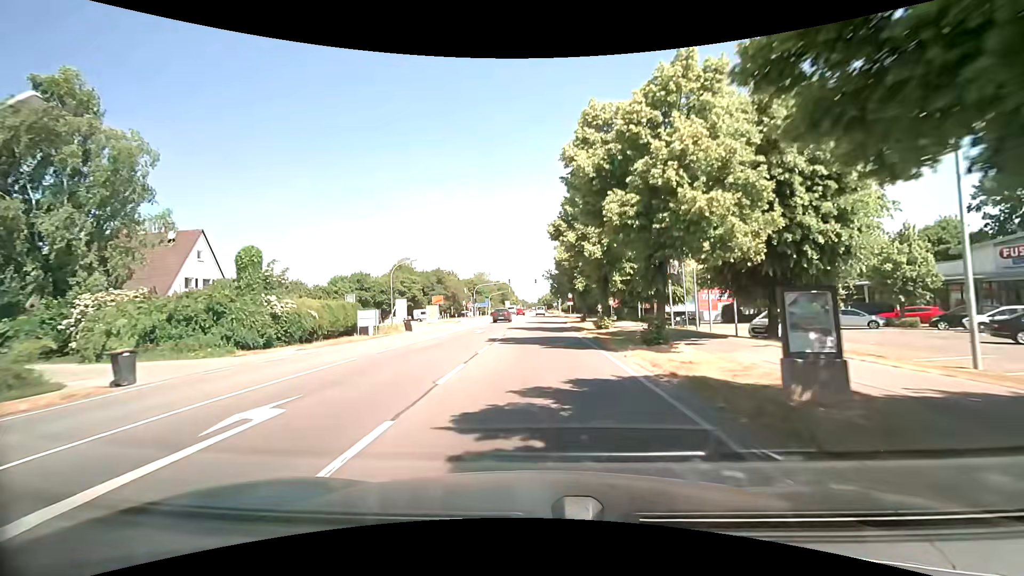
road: secondary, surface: asphalt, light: Day
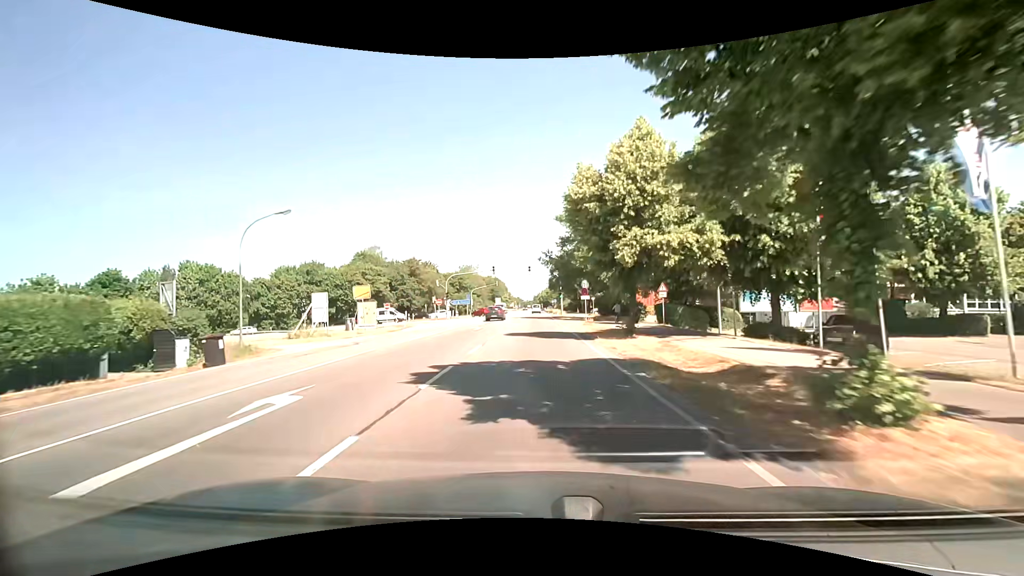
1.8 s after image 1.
(+0.2, +24.6) m; 0°
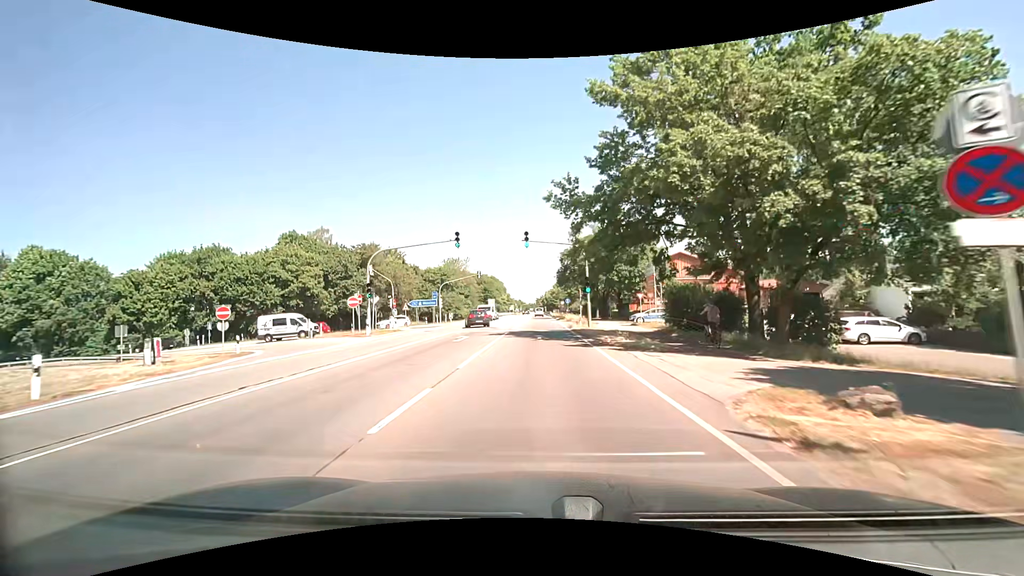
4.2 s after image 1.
(-0.1, +32.7) m; 0°
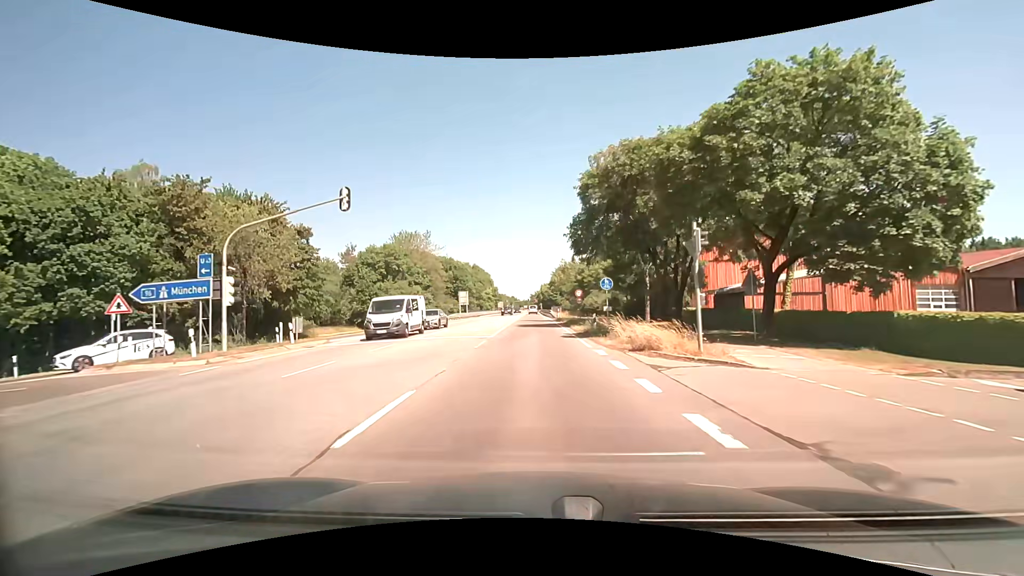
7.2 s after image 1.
(+0.2, +41.3) m; +1°
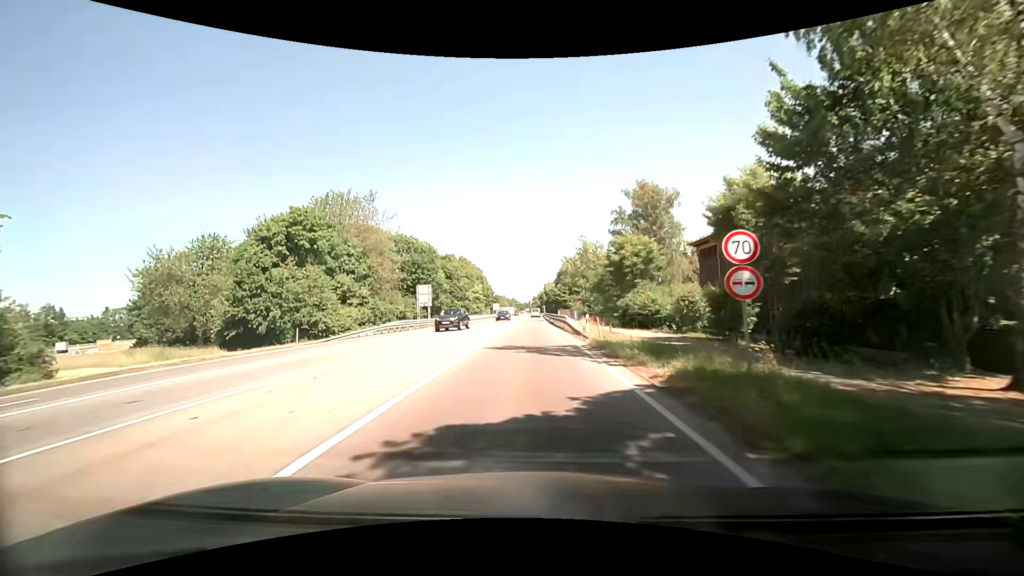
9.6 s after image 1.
(-0.3, +32.5) m; -1°
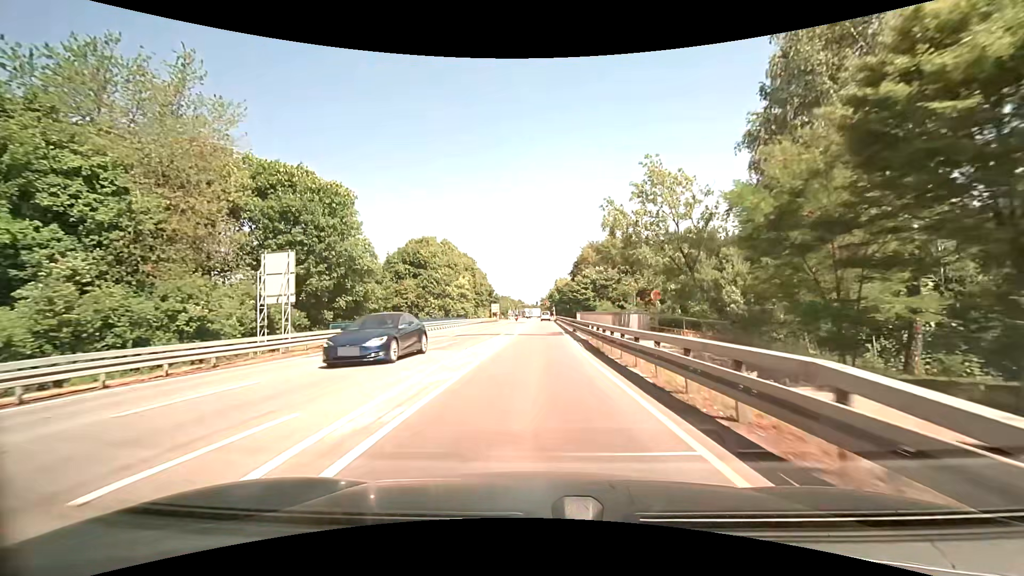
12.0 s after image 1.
(-0.3, +33.7) m; -1°
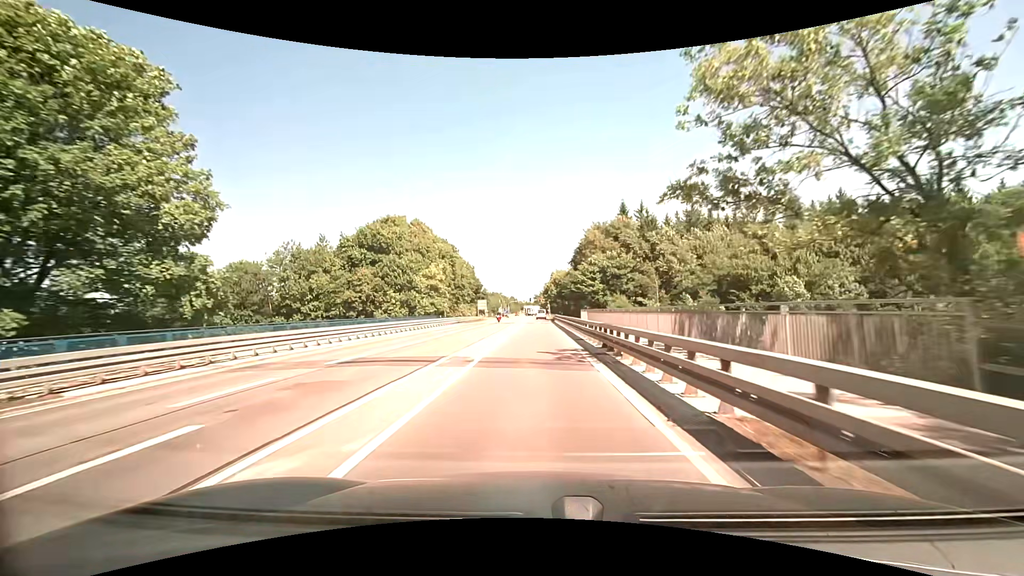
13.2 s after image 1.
(+0.1, +18.4) m; +1°
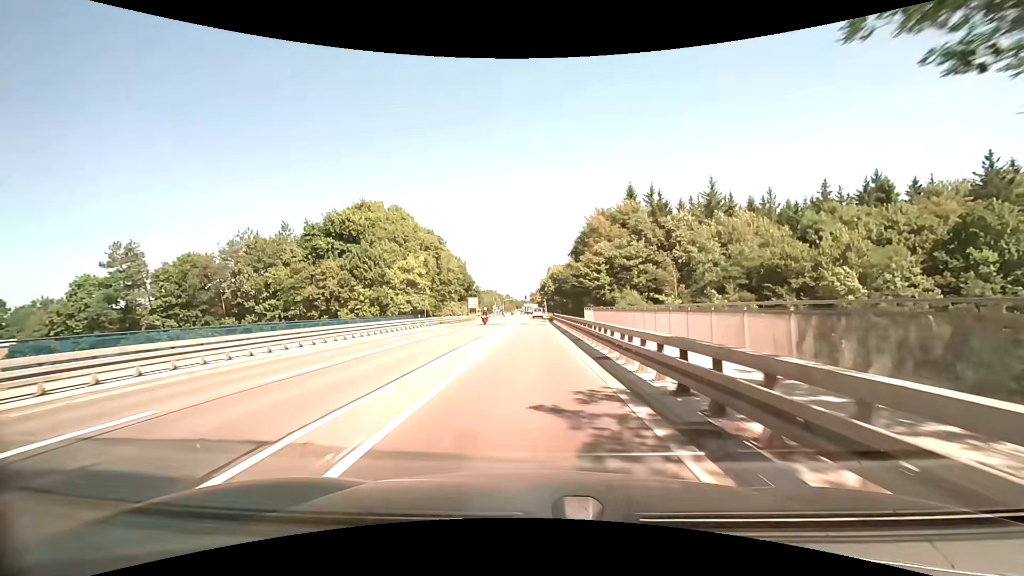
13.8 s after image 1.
(+0.1, +9.3) m; +1°
(0, +10) (0, +20) (0, +30) (0, +40) (0, +50) (0, +60) (0, +70) (0, +80) (0, +90) (0, +100) m
